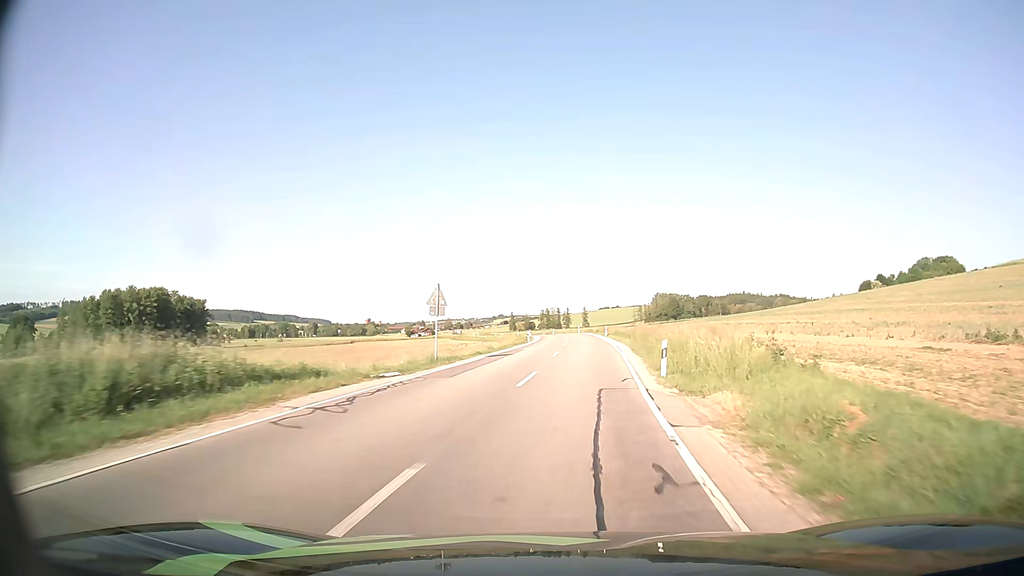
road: secondary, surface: asphalt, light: Day
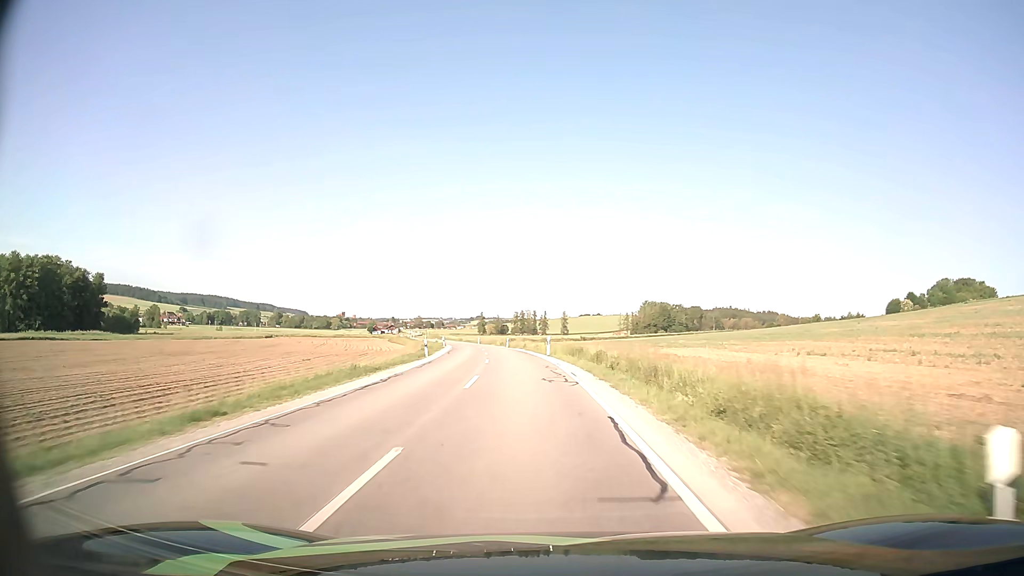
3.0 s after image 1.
(+3.4, +58.9) m; +2°
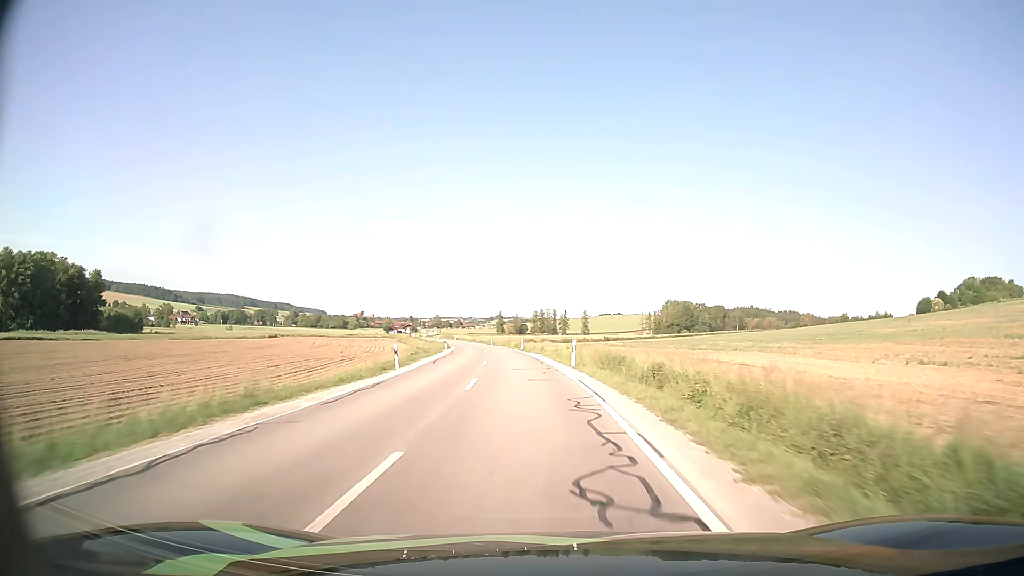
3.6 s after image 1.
(-0.2, +12.1) m; -1°
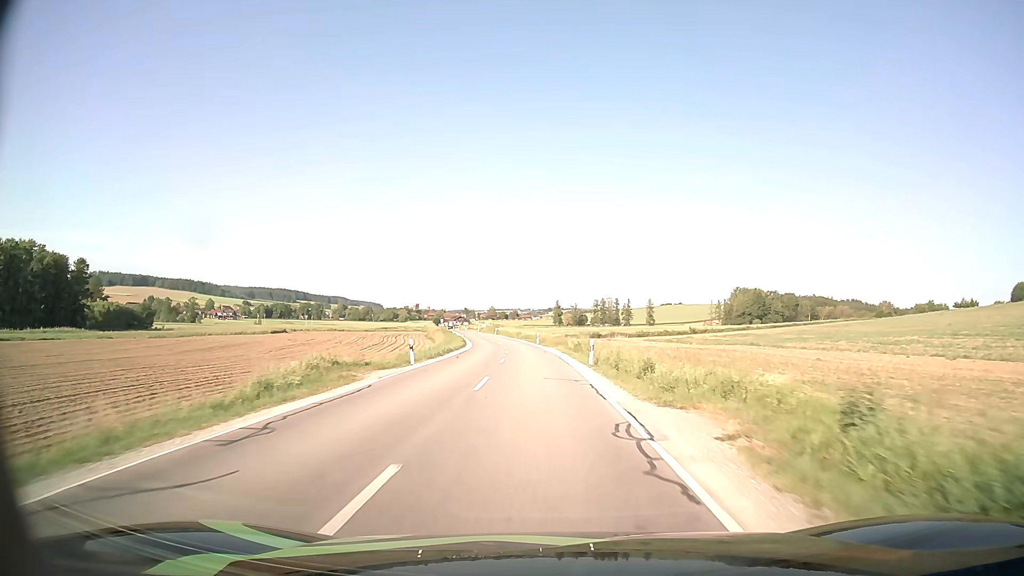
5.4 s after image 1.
(-1.9, +36.4) m; -5°
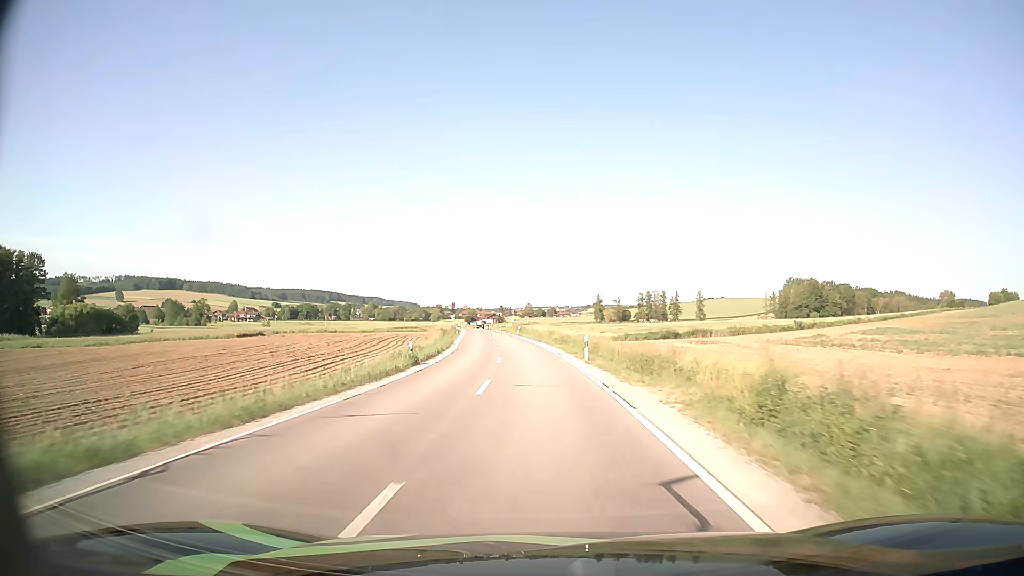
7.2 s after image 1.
(-0.9, +36.6) m; -3°
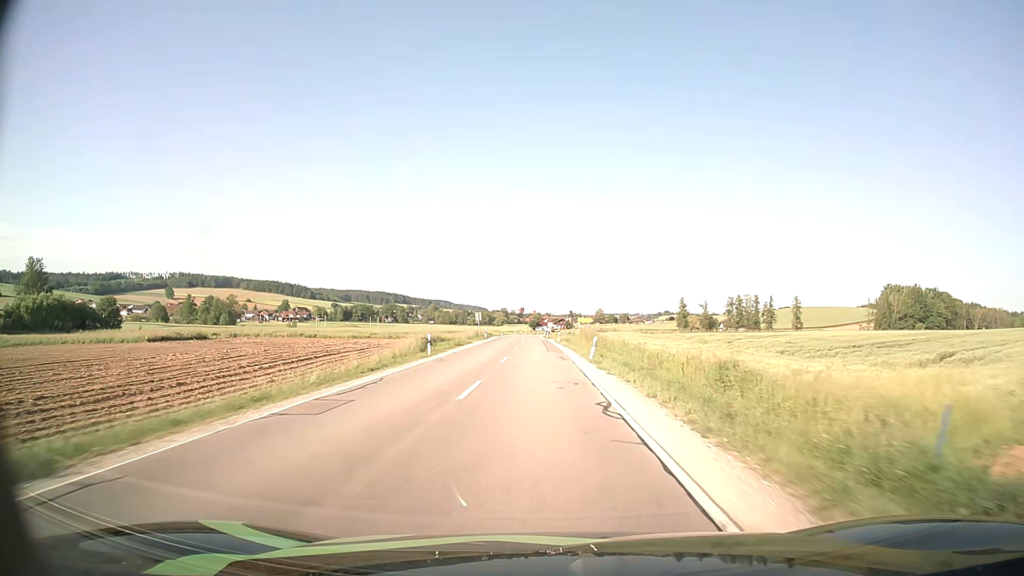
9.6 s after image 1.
(-2.3, +49.8) m; -6°
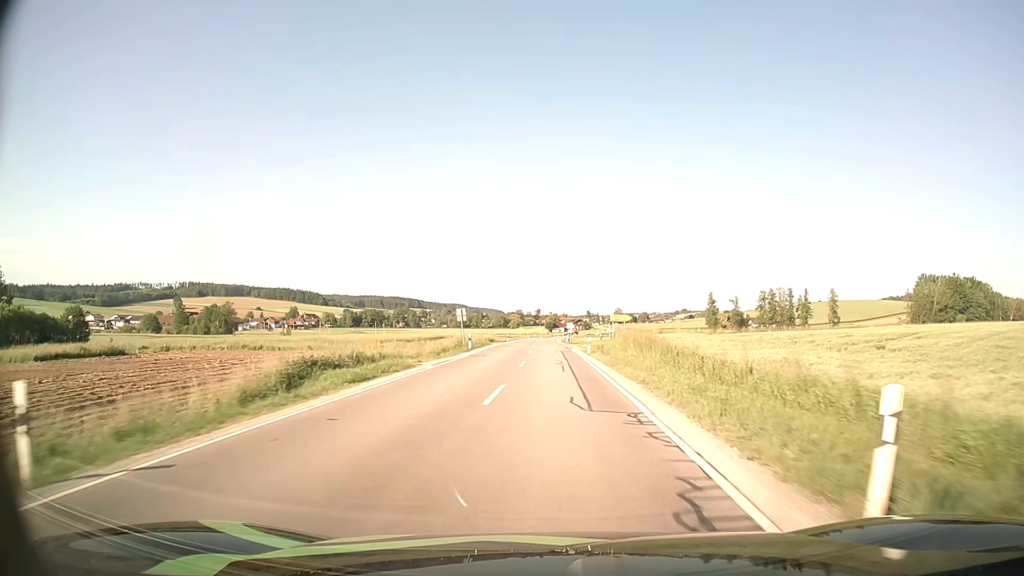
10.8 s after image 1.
(-0.5, +25.0) m; -2°
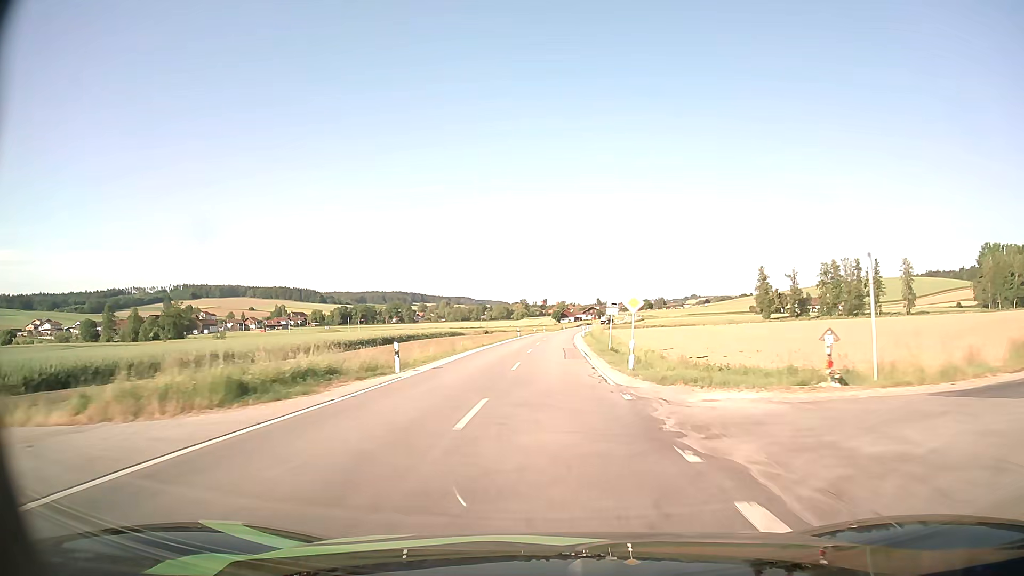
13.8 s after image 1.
(-0.2, +61.9) m; -1°
(0, +10) (0, +20) (0, +30) (0, +40) (+1, +50) (+1, +60) (+1, +70) (+2, +80) (+2, +90) (+3, +100) m
